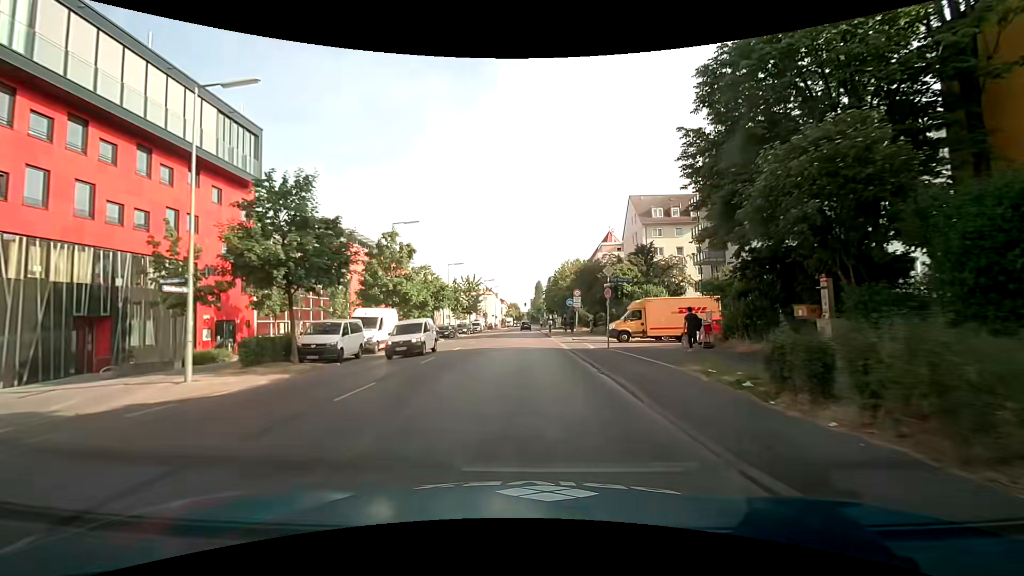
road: secondary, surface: asphalt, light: Day
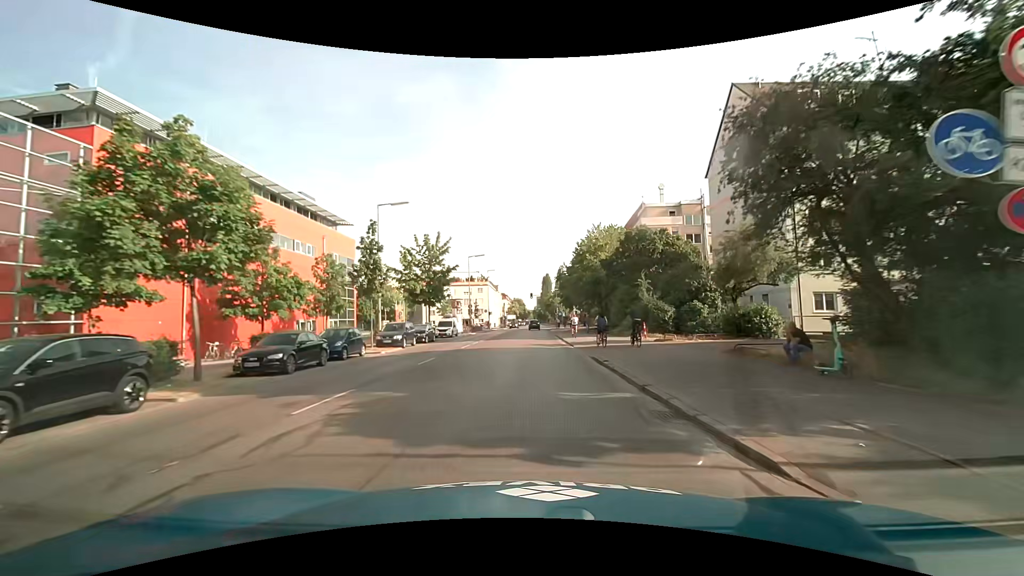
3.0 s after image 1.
(-0.3, +36.9) m; -1°
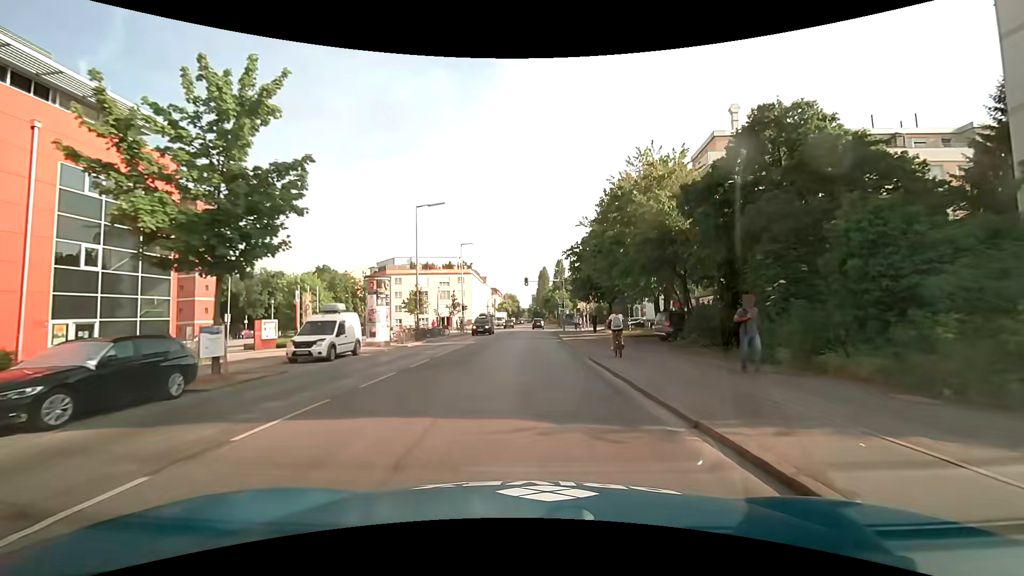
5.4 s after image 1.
(+0.3, +29.3) m; +1°
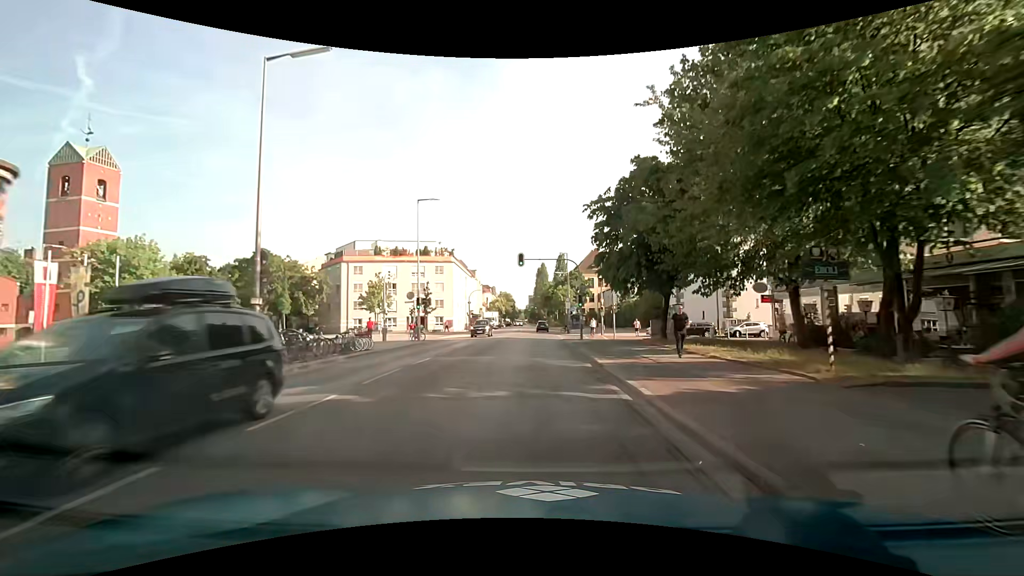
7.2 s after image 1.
(-0.1, +22.3) m; 0°
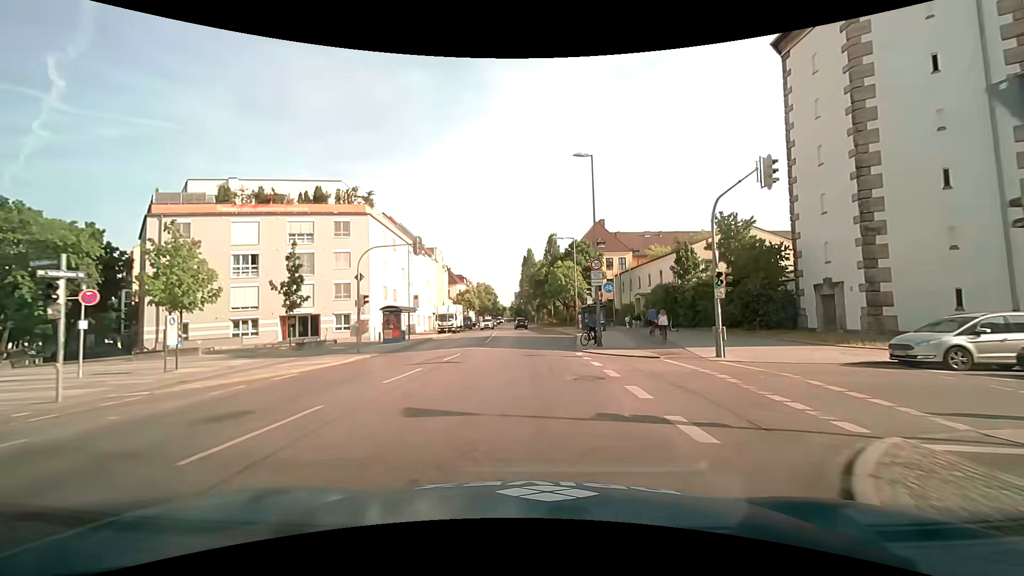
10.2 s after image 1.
(+0.9, +37.1) m; +2°
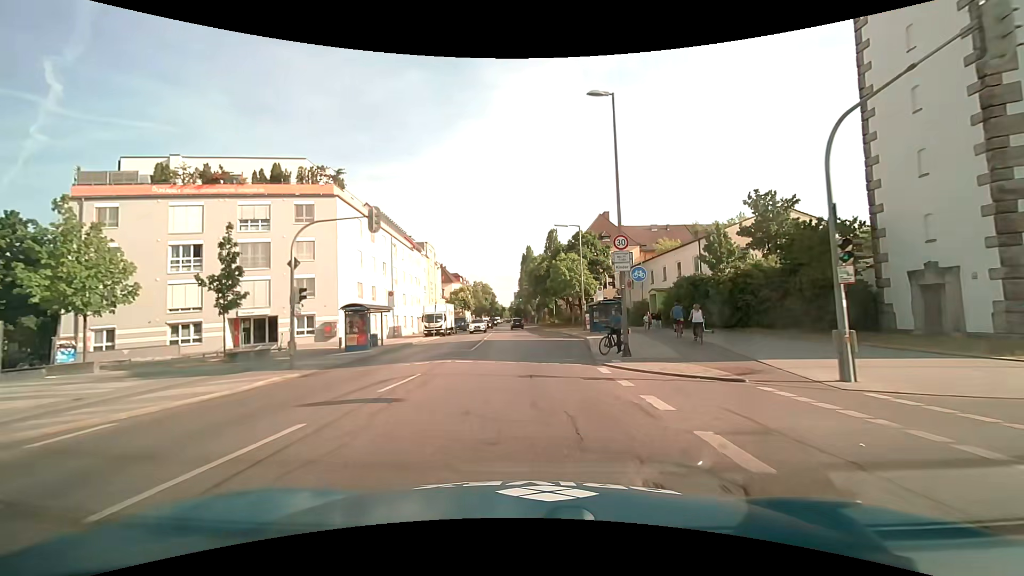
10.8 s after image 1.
(0.0, +7.3) m; 0°
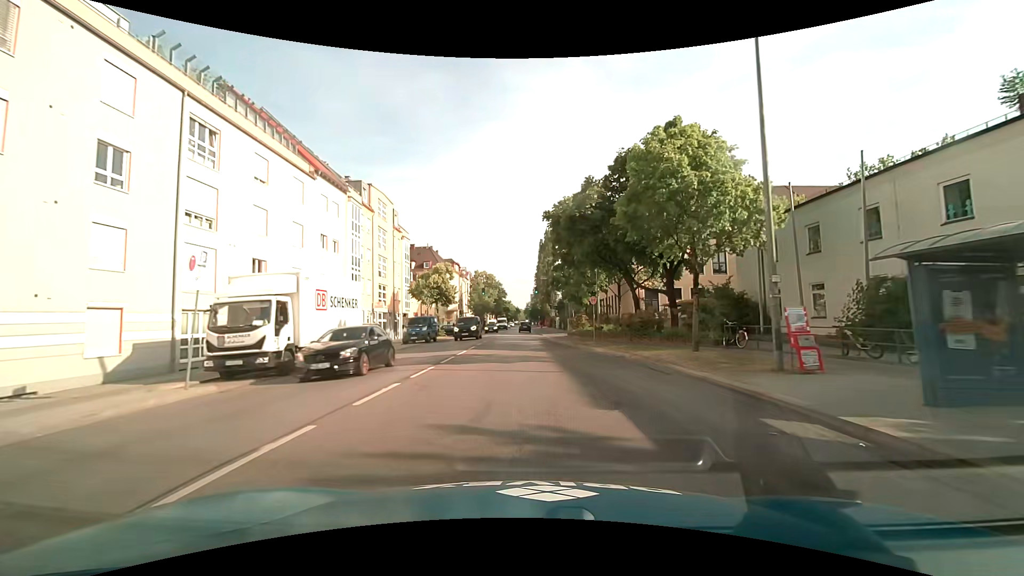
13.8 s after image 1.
(-0.4, +35.9) m; -2°
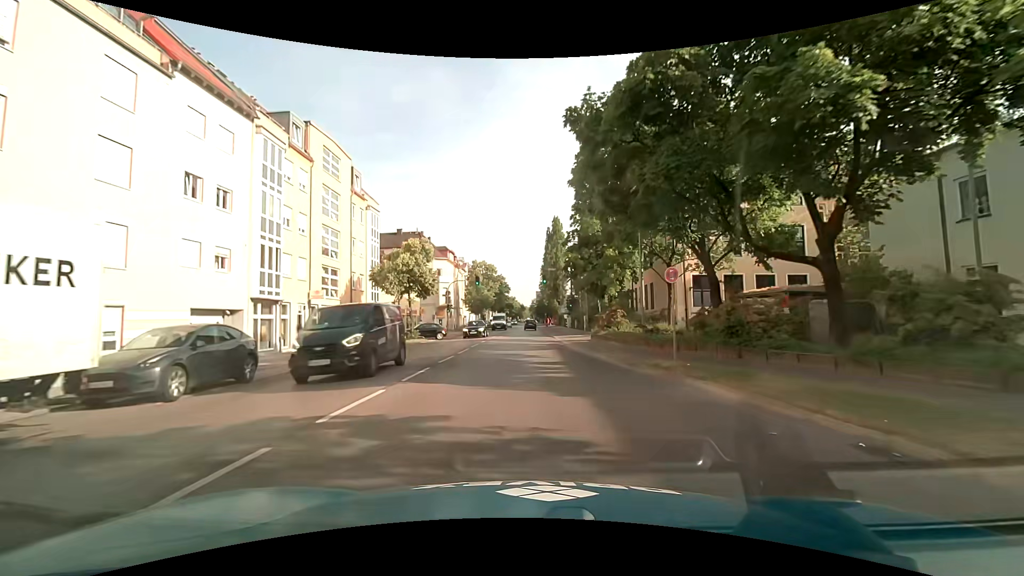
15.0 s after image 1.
(-0.1, +14.2) m; -1°
(0, +10) (0, +20) (0, +30) (0, +40) (0, +50) (0, +60) (0, +70) (0, +80) (0, +90) (0, +100) m
